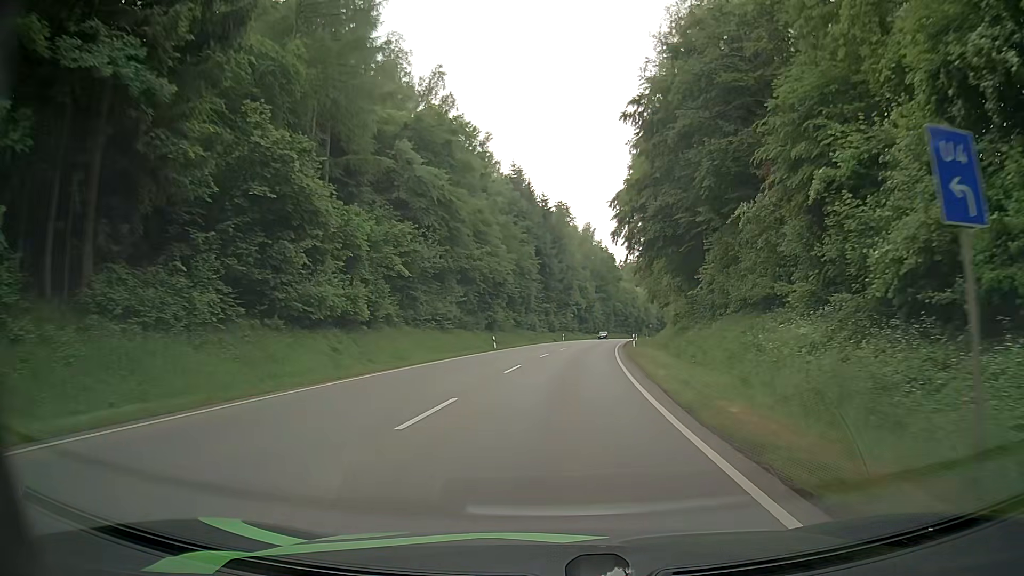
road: secondary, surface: asphalt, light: Day
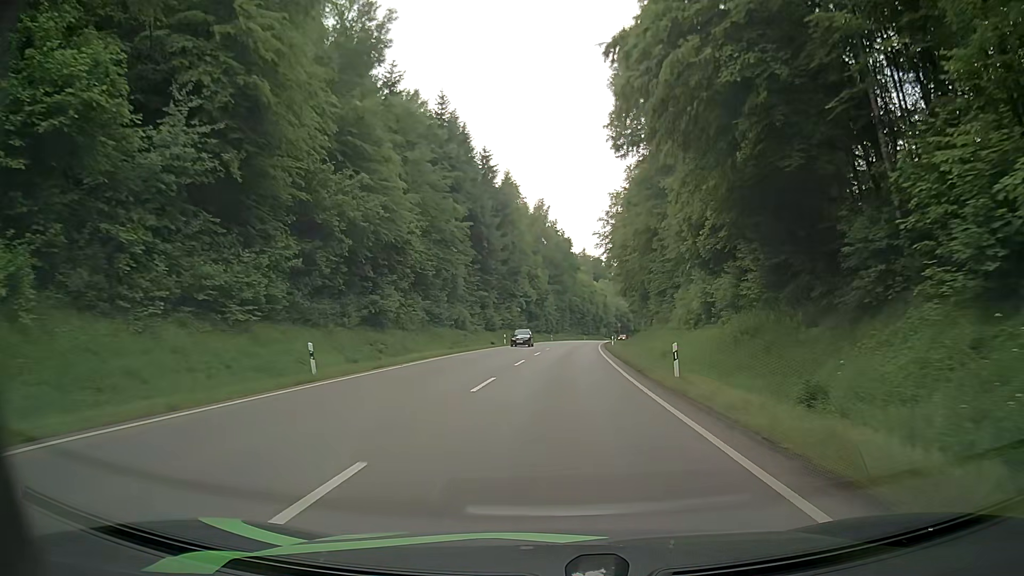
(+1.4, +31.0) m; +5°
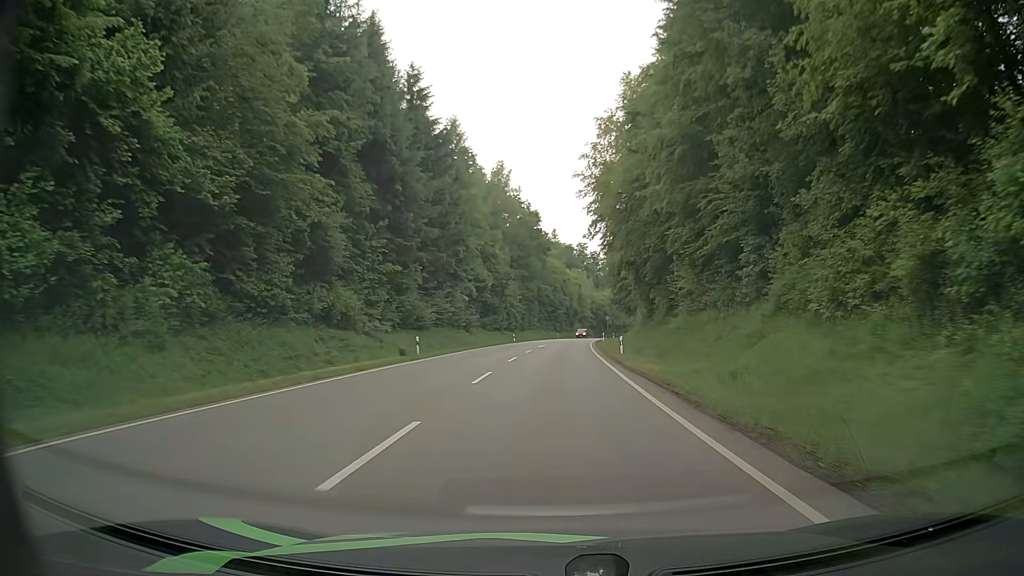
(+0.8, +30.9) m; +3°
(0, +10) (0, +20) (0, +30) (+1, +40) (+1, +50) (+2, +60) (+2, +70) (+3, +80) (+4, +90) (+5, +100) m
